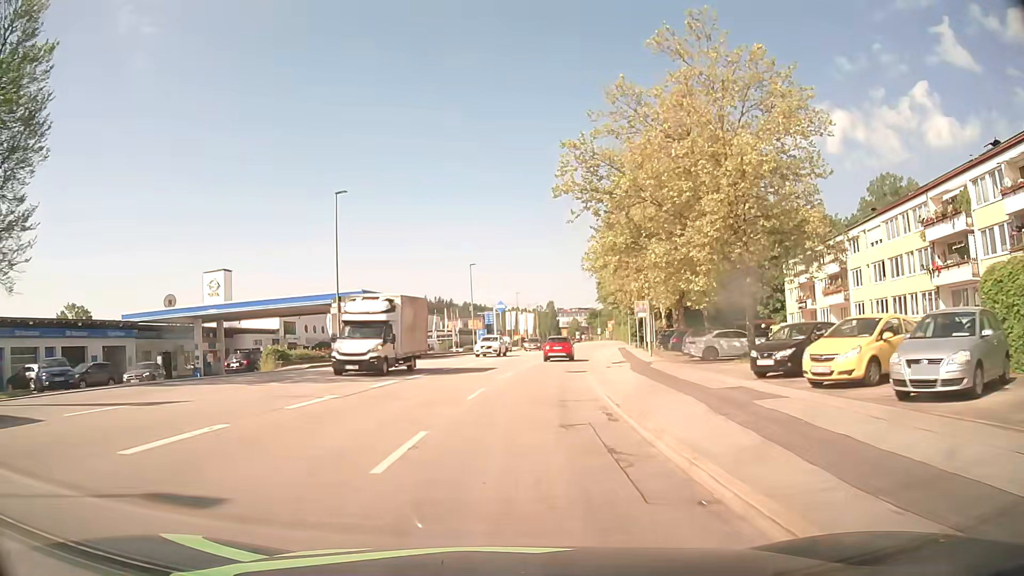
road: tertiary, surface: asphalt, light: Day
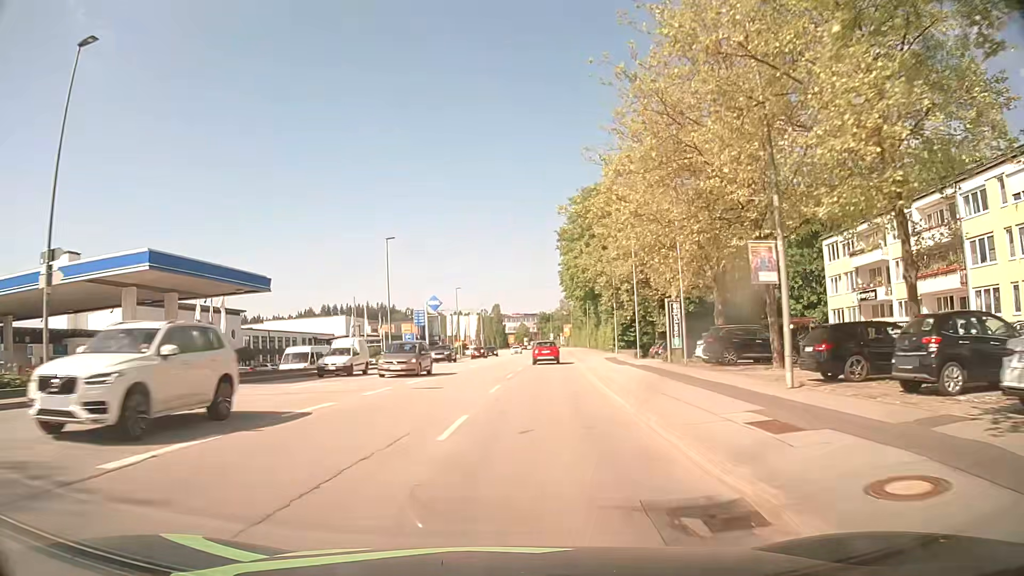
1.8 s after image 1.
(+0.8, +24.0) m; +4°
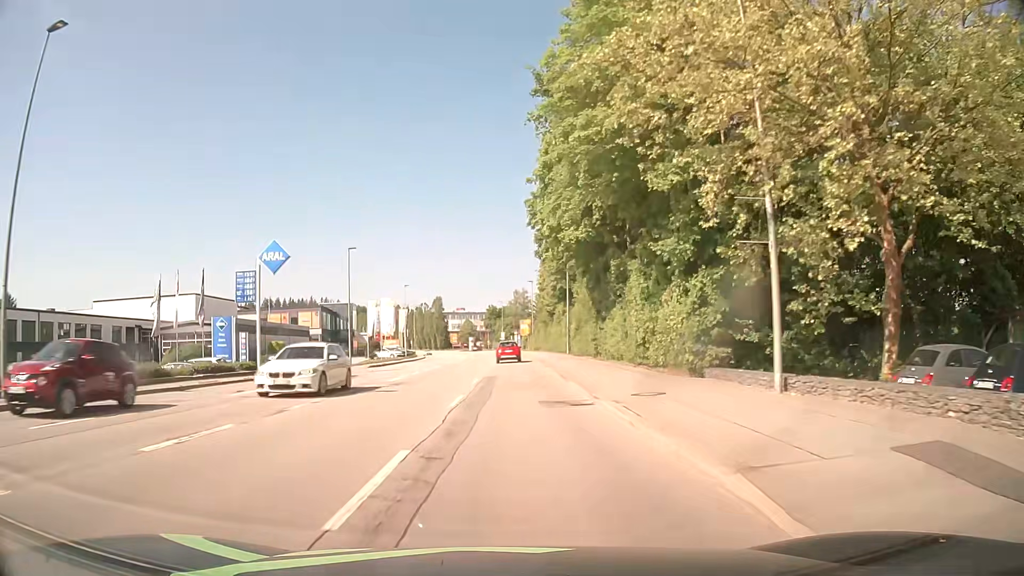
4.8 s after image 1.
(+2.1, +40.1) m; +4°
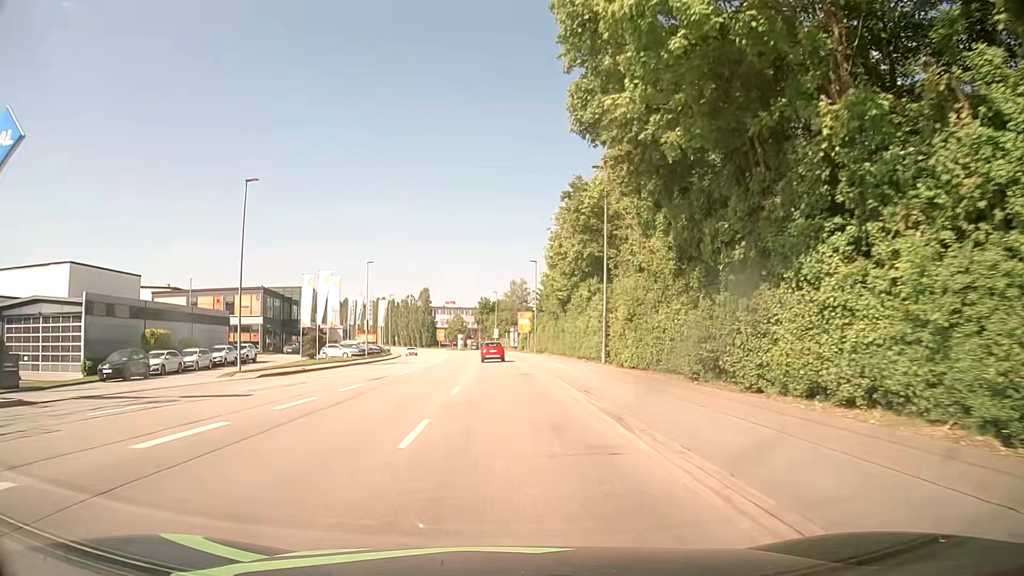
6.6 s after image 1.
(+0.3, +24.2) m; +1°
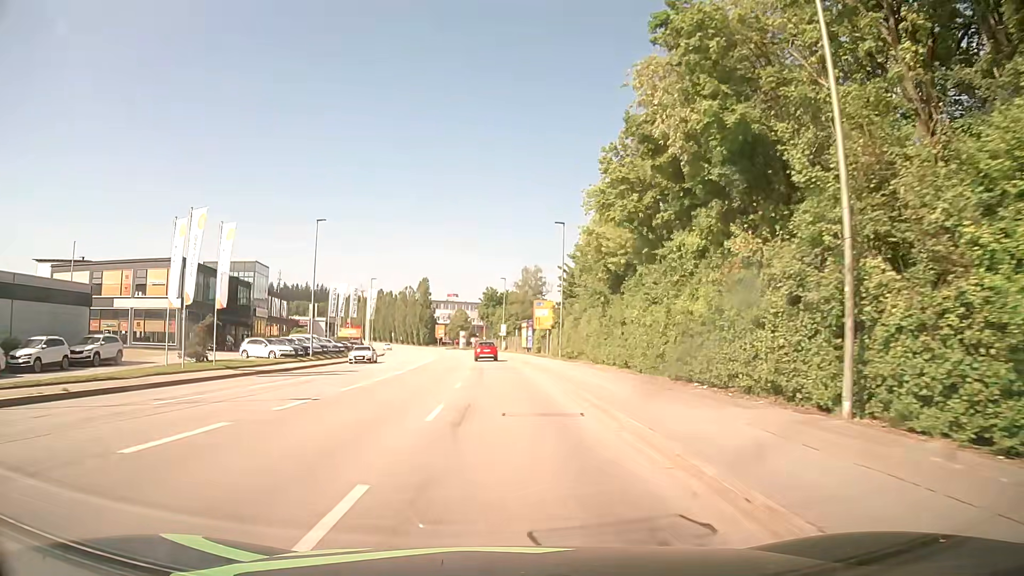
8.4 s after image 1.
(-0.2, +24.2) m; 0°
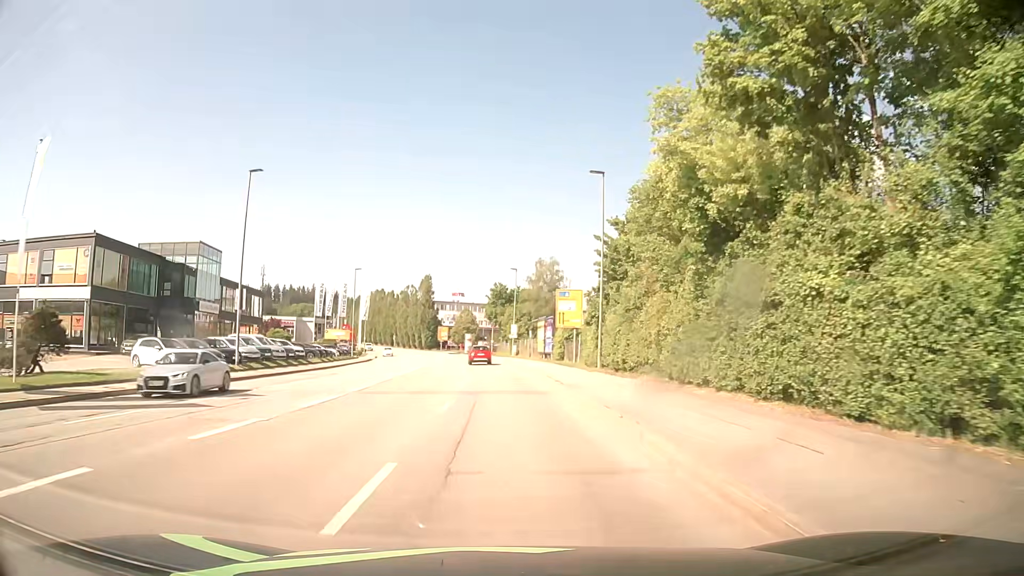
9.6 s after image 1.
(-0.2, +16.1) m; -1°
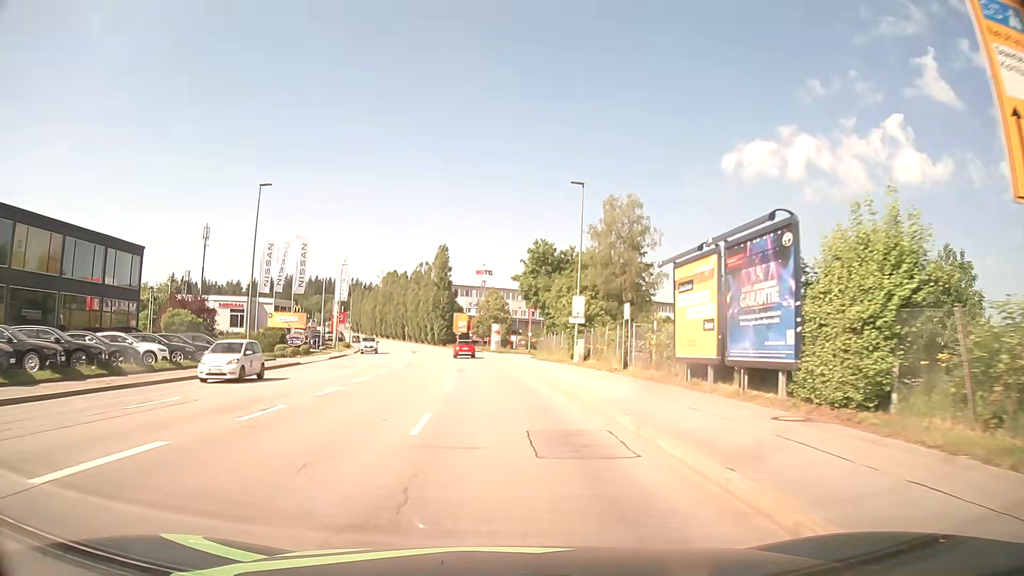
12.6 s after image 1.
(-1.0, +40.4) m; -3°
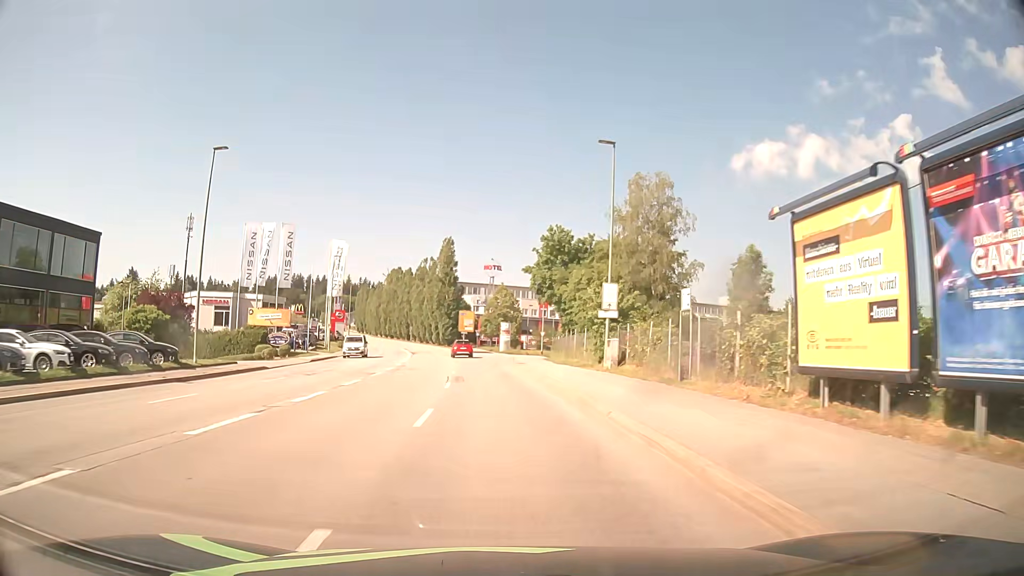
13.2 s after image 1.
(-0.1, +8.1) m; -1°
(0, +10) (0, +20) (-1, +30) (-2, +40) (-3, +50) (-4, +60) (-5, +70) (-7, +80) (-8, +89) (-10, +99) m
